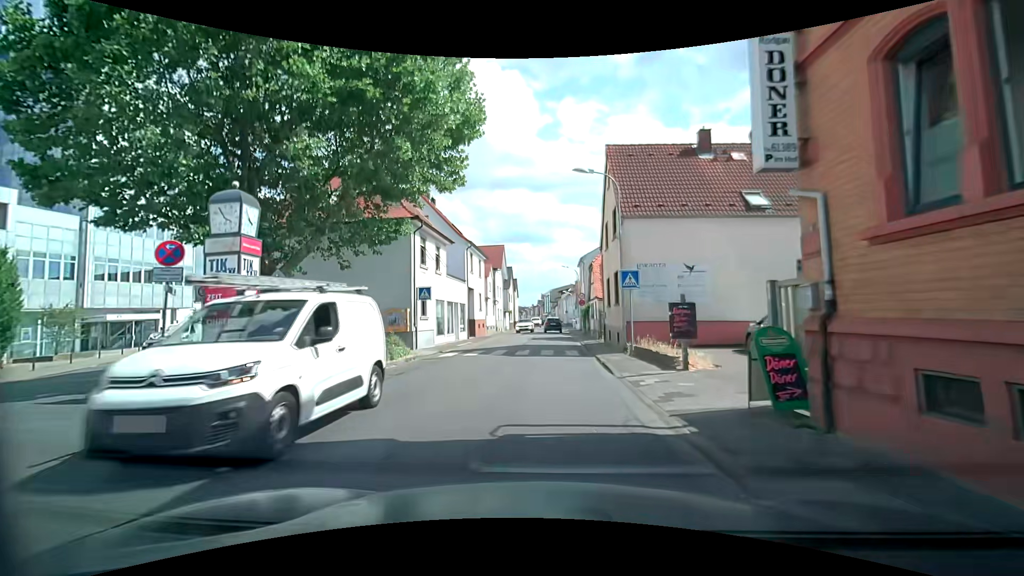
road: tertiary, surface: asphalt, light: Day
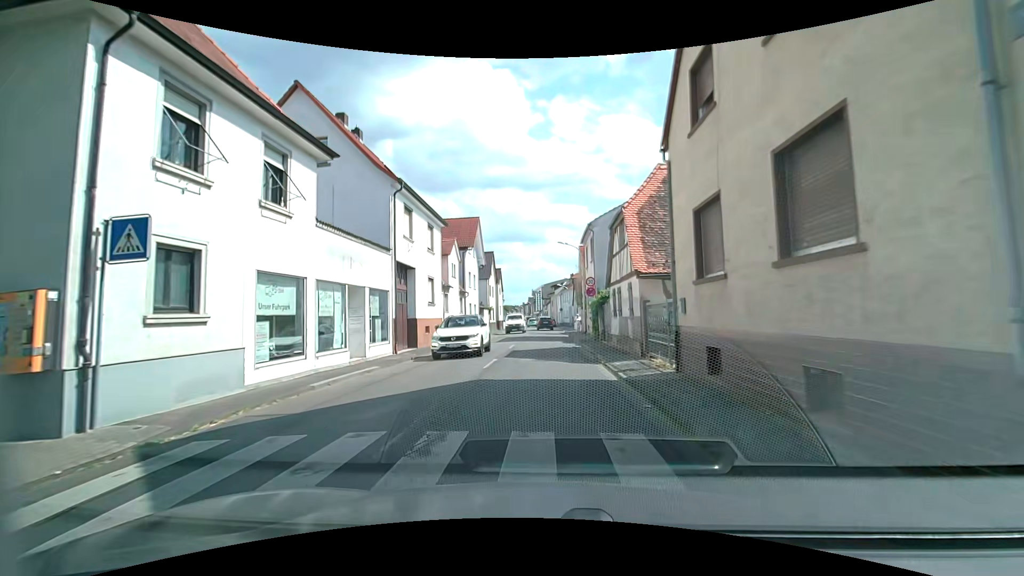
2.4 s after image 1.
(+0.4, +16.5) m; +3°
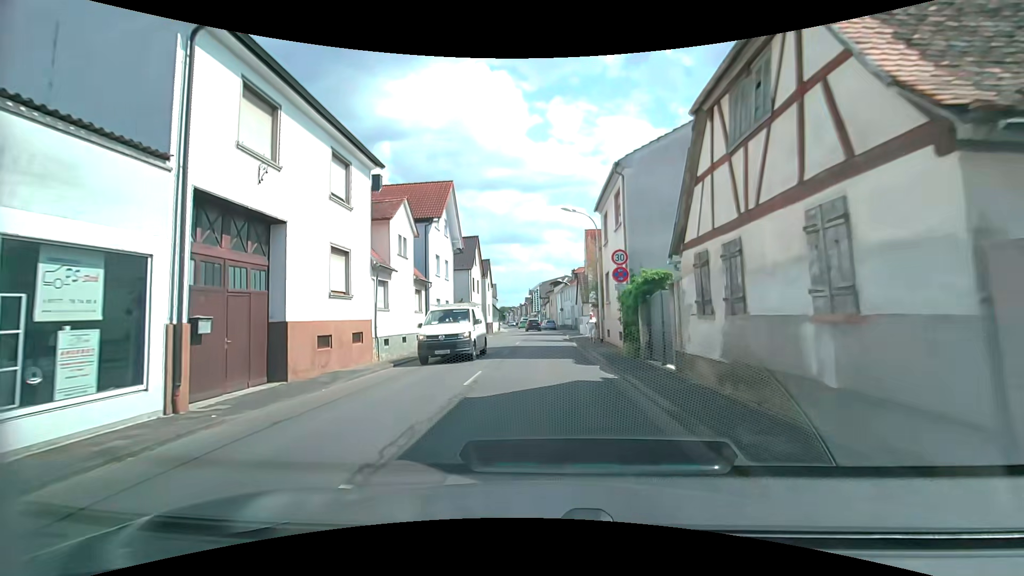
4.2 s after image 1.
(-0.1, +12.4) m; -2°
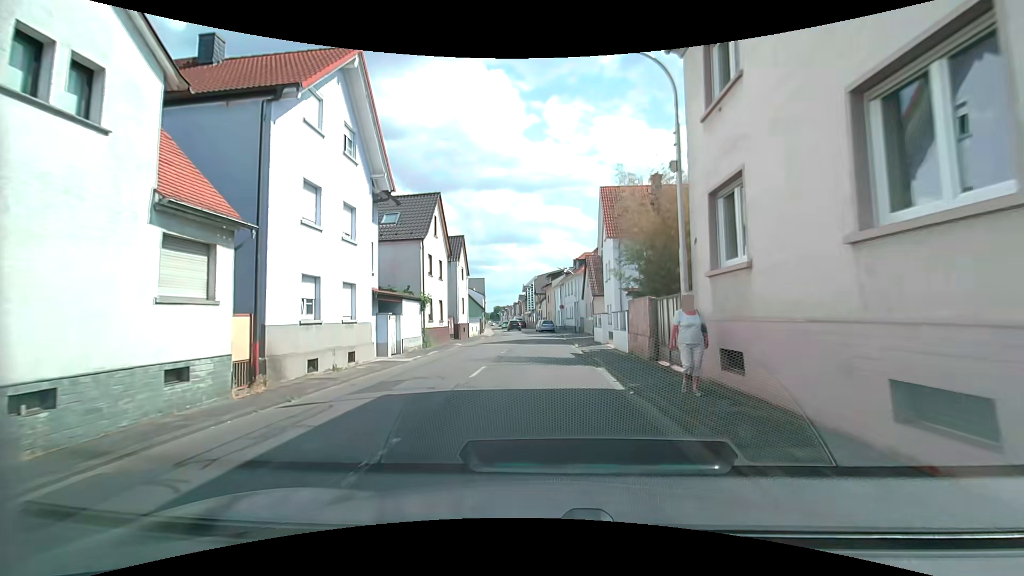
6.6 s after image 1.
(+0.4, +16.4) m; +2°
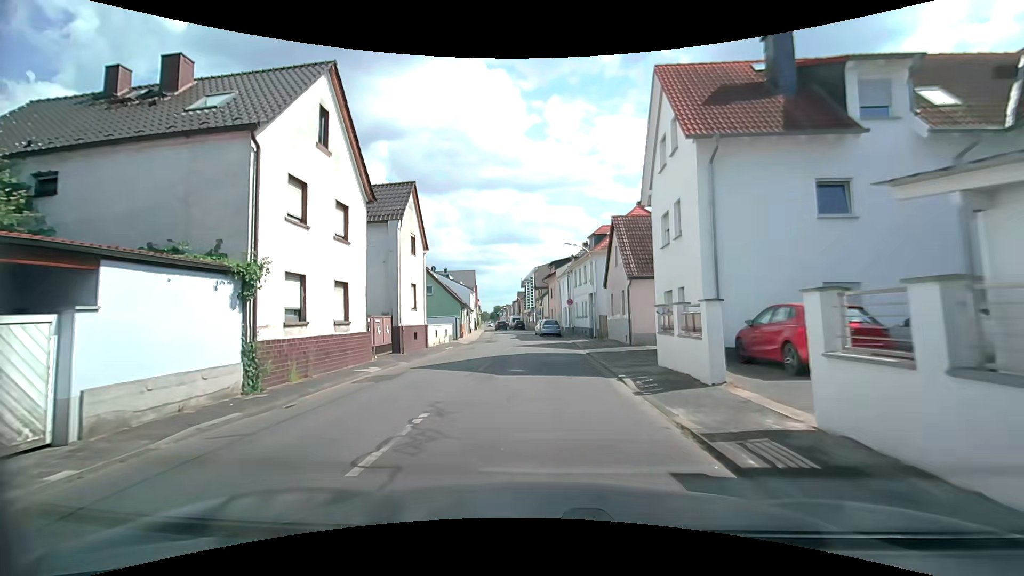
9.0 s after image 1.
(0.0, +16.4) m; +1°
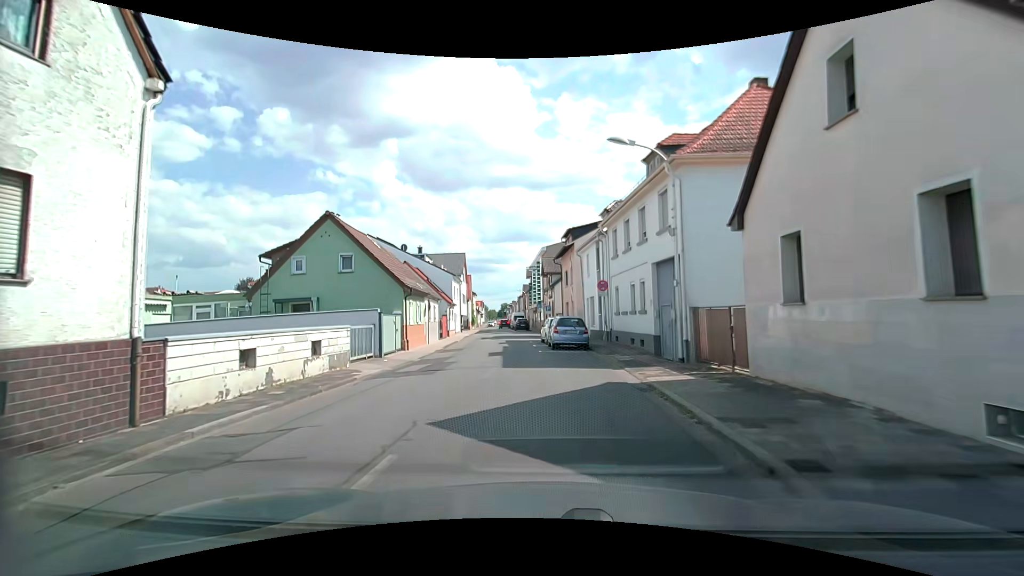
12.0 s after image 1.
(-0.4, +20.3) m; 0°
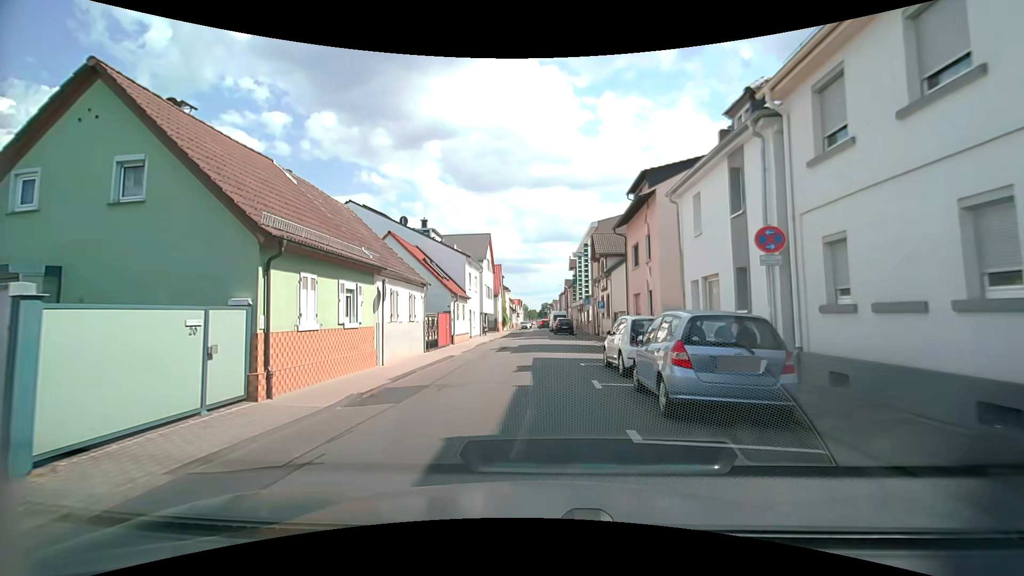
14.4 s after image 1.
(-0.9, +15.2) m; -6°
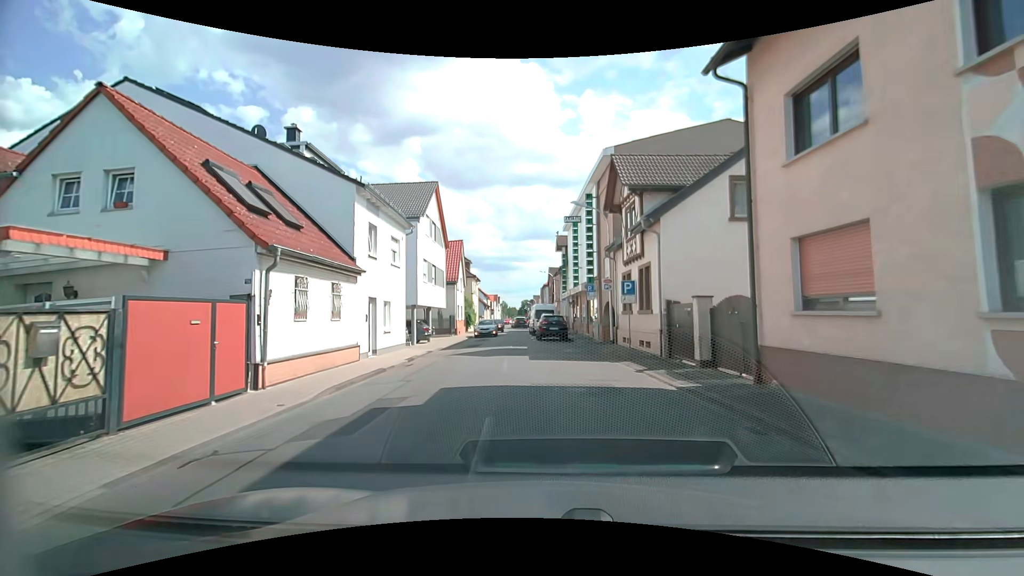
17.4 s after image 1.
(0.0, +18.8) m; +1°
(0, +10) (0, +20) (-1, +30) (-1, +40) (-2, +50) (-2, +60) (-2, +70) (-3, +80) (-3, +90) (-3, +100) m
